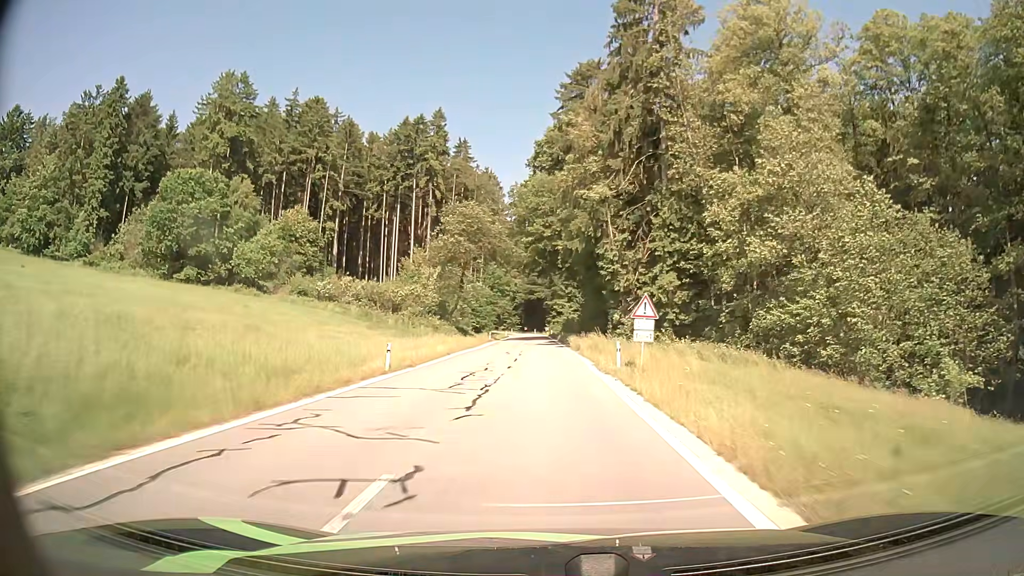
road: tertiary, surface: asphalt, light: Day
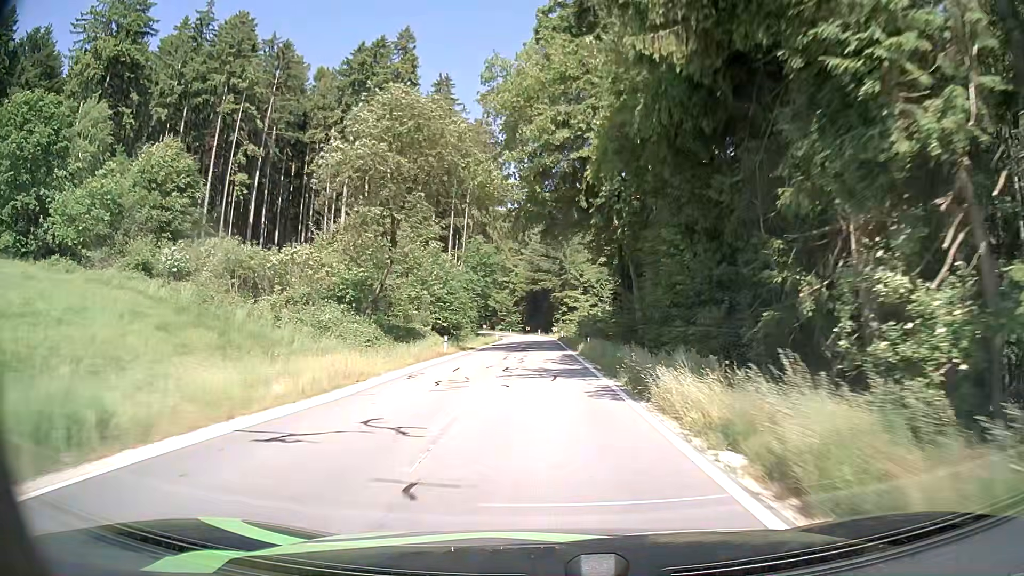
(-0.2, +32.3) m; -1°
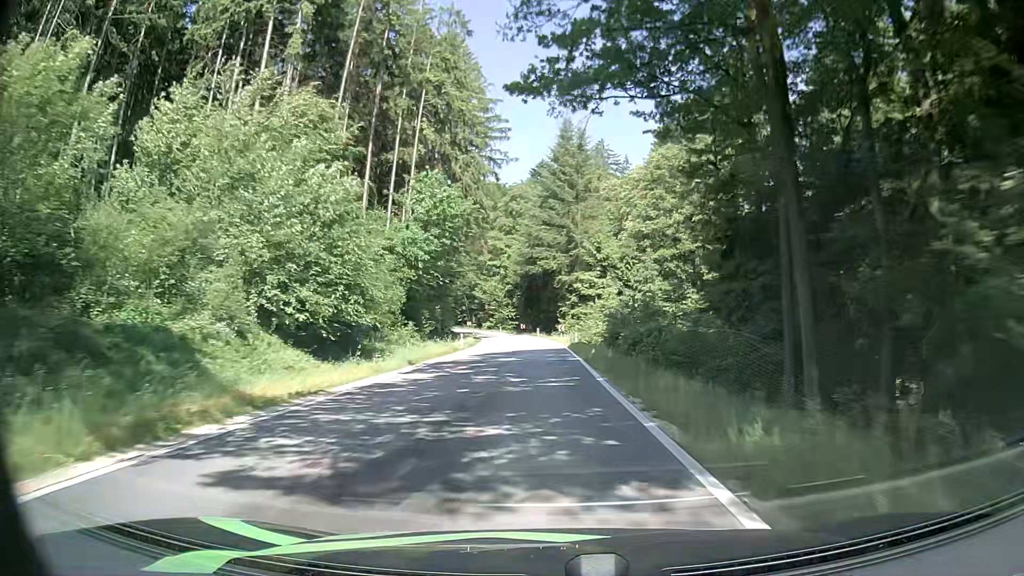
(-0.2, +31.7) m; -2°
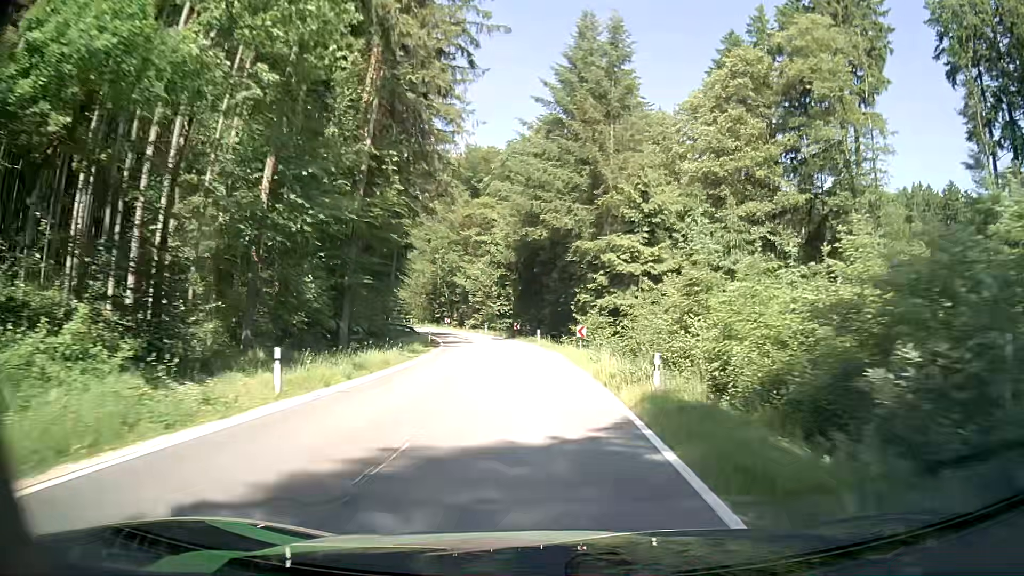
(+0.7, +30.0) m; +1°
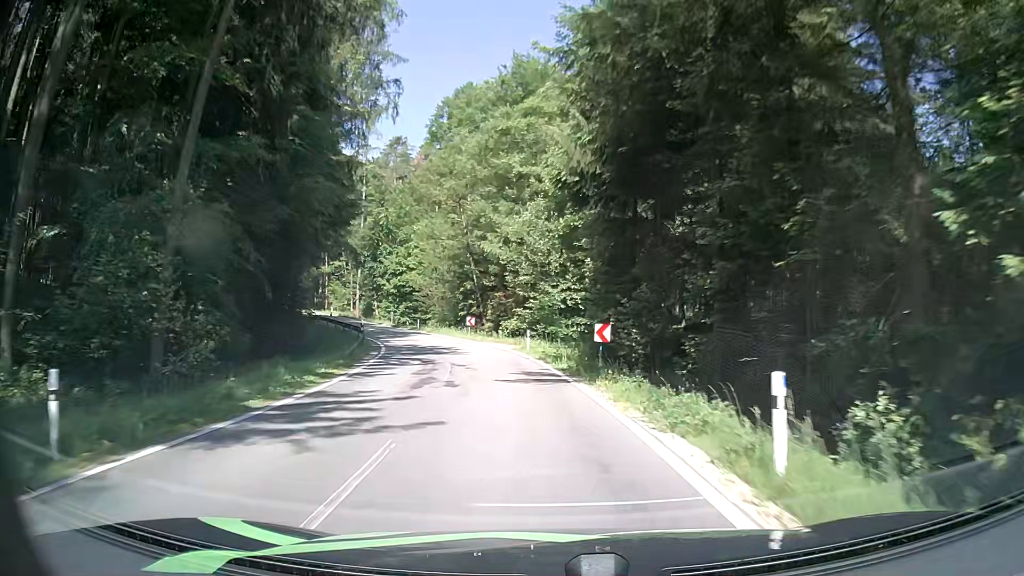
(-1.5, +38.0) m; -6°
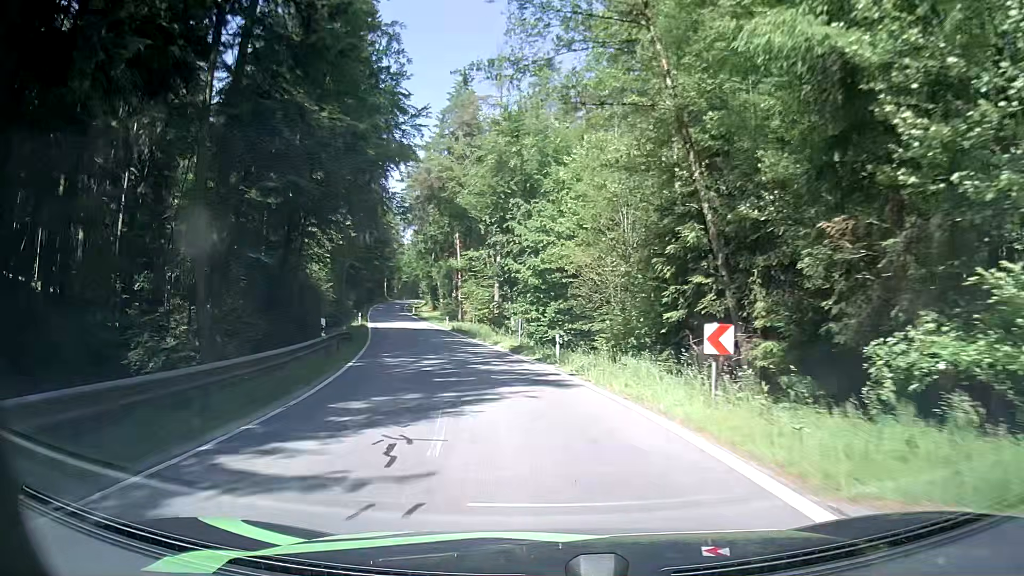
(-4.2, +33.6) m; -16°
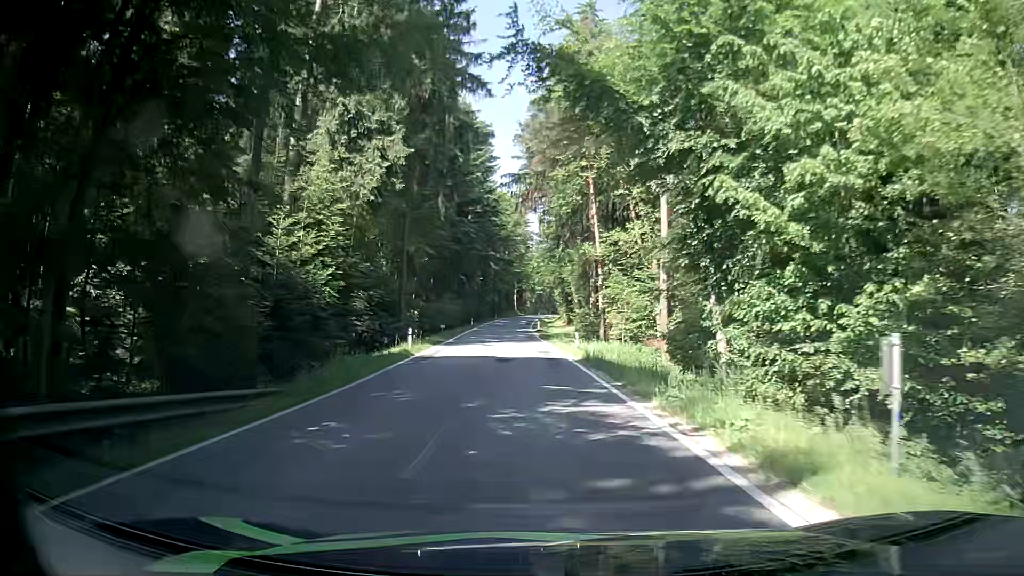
(-2.9, +25.4) m; -11°
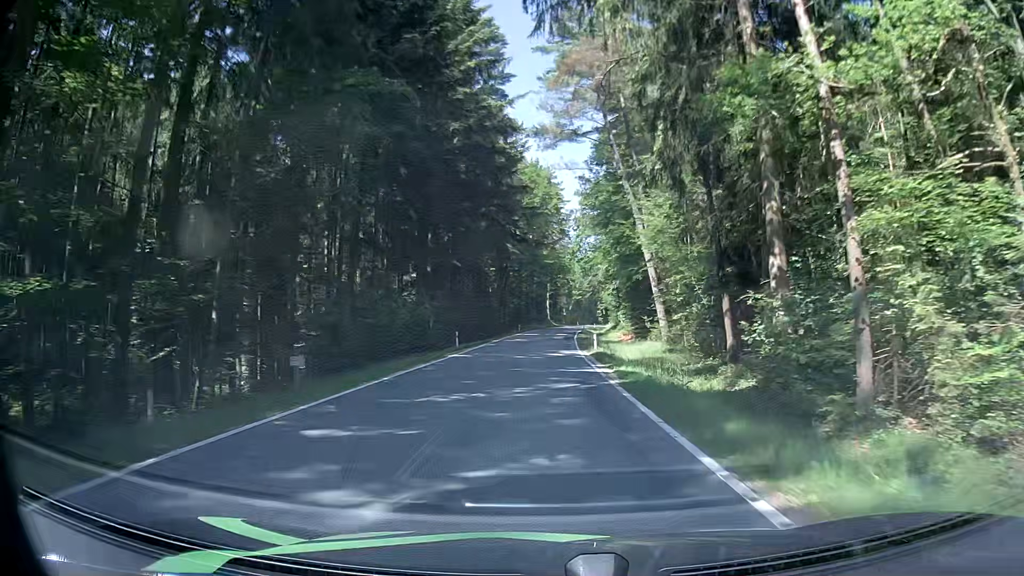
(-2.1, +36.4) m; -4°
(0, +10) (0, +20) (0, +30) (+1, +40) (+1, +50) (+1, +60) (+2, +70) (+3, +80) (+4, +90) (+5, +100) m
